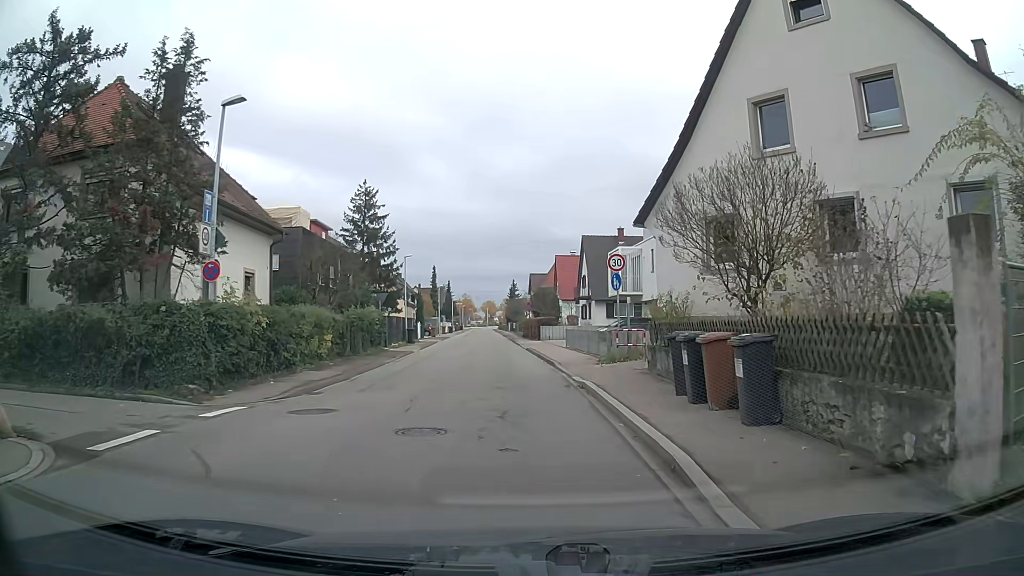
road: tertiary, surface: asphalt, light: Day
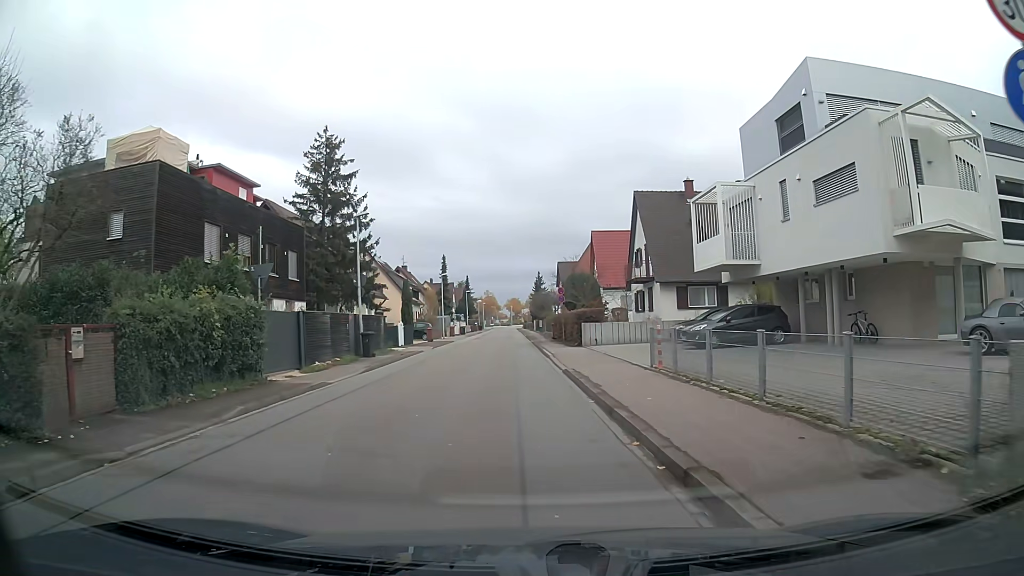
(-0.3, +19.0) m; -2°
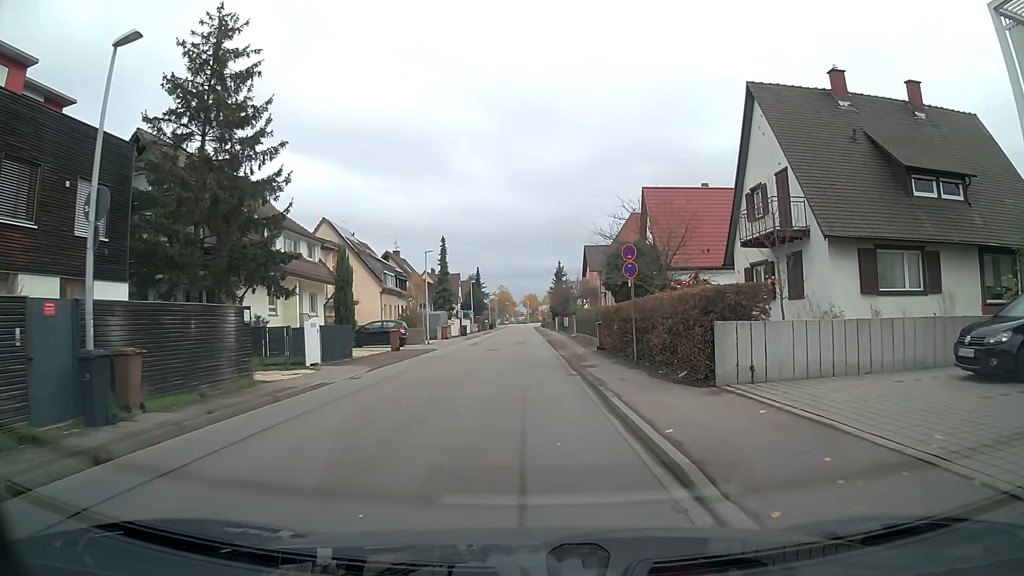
(-0.3, +20.0) m; -1°
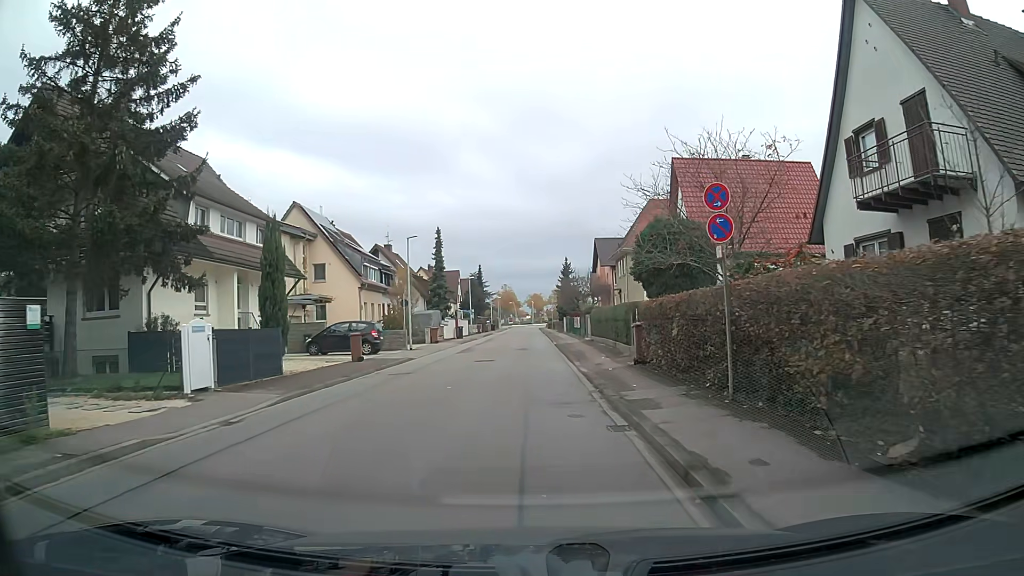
(0.0, +8.2) m; 0°
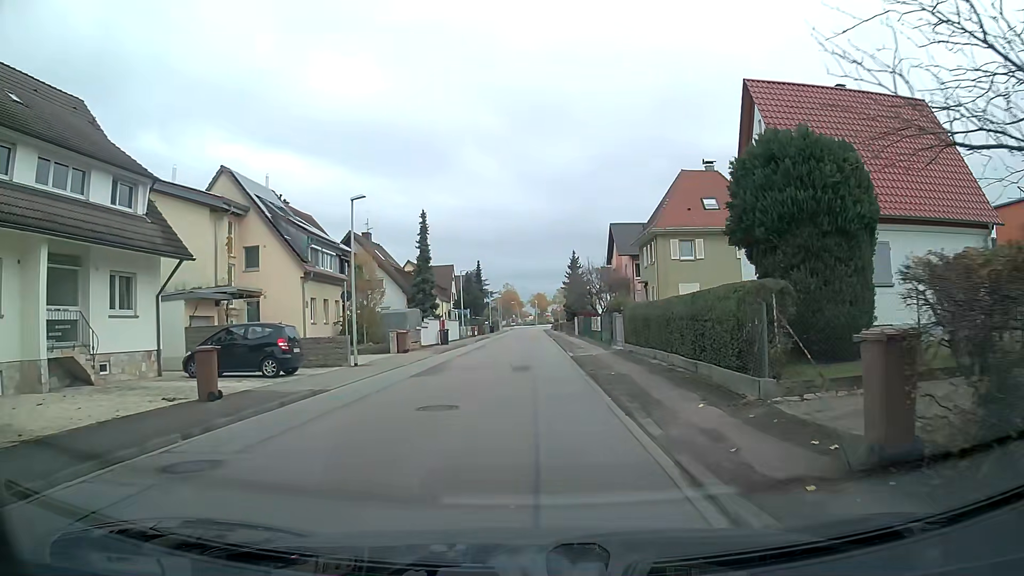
(0.0, +12.3) m; 0°
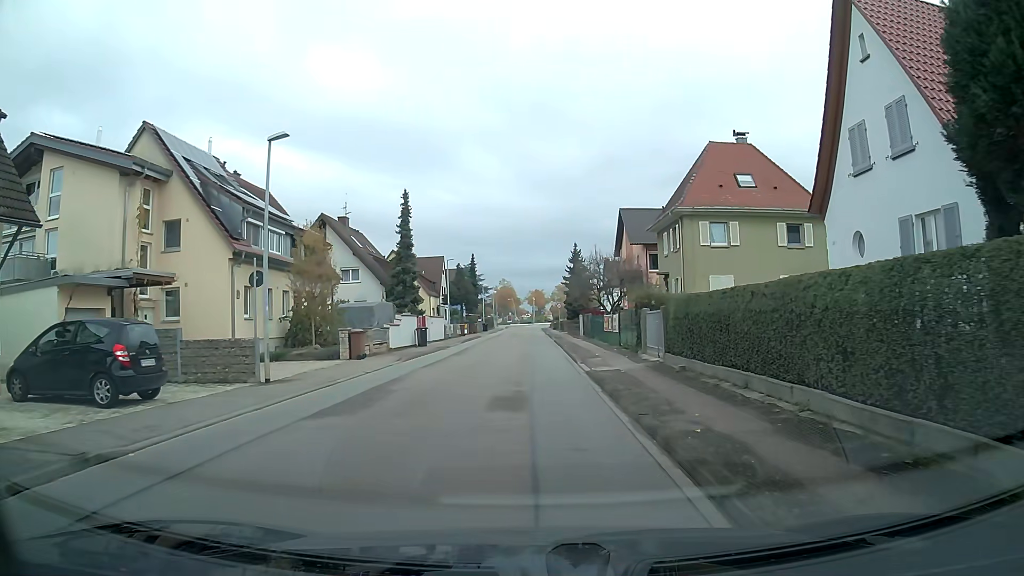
(0.0, +8.3) m; 0°
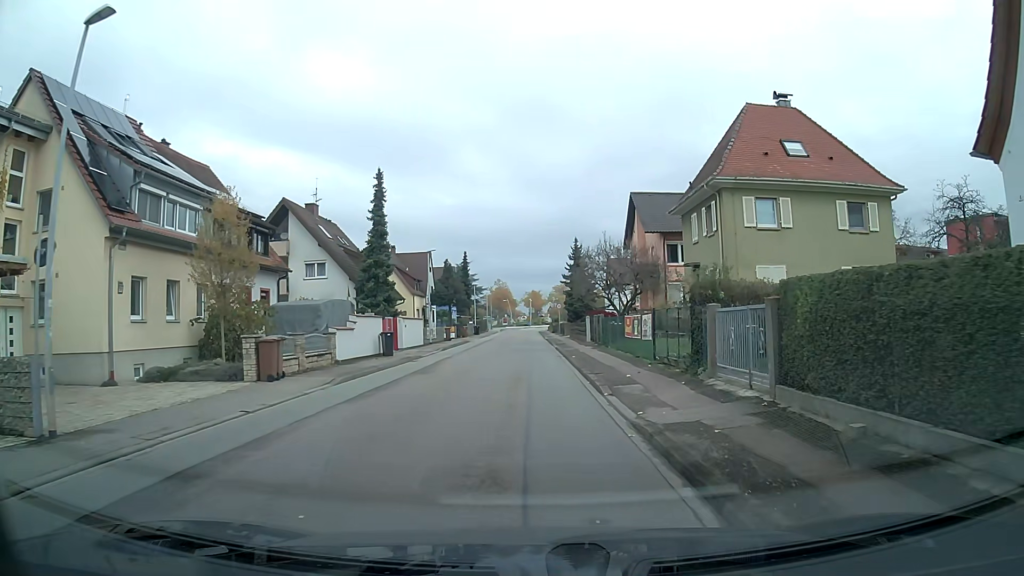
(0.0, +8.3) m; 0°
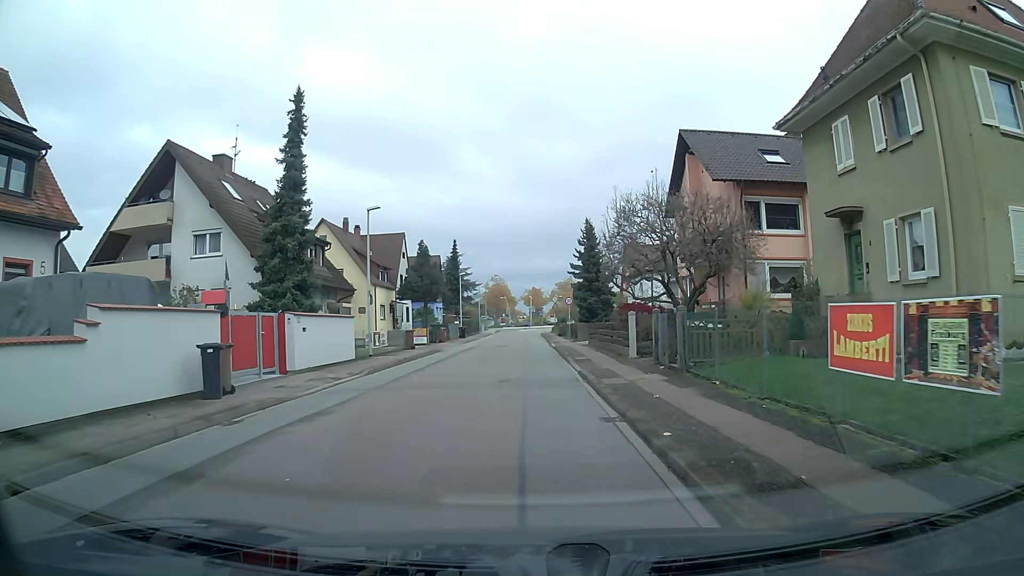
(-0.1, +16.7) m; 0°
(0, +10) (0, +20) (0, +30) (0, +40) (0, +50) (0, +60) (0, +70) (0, +80) (+1, +90) (+1, +100) m
